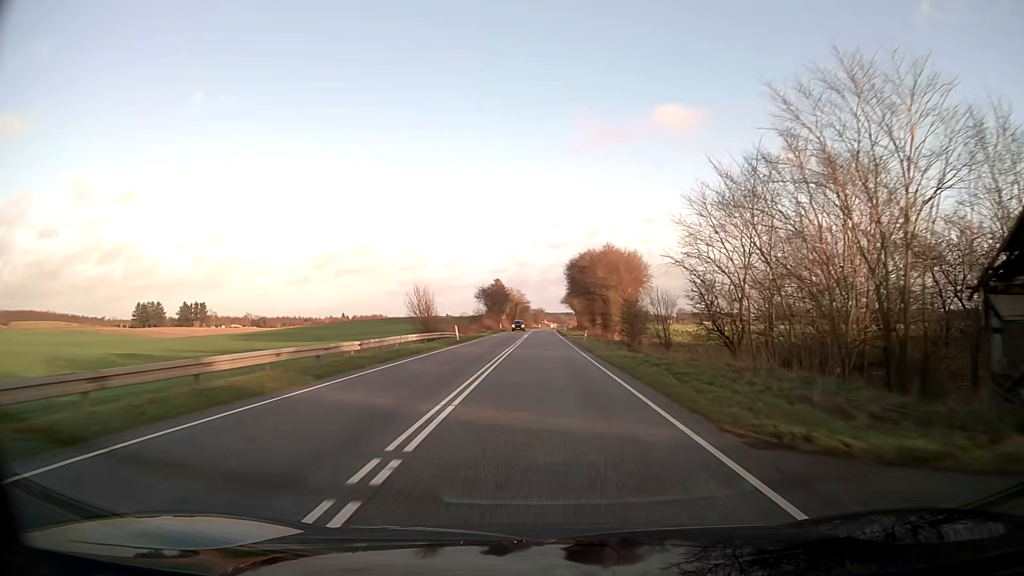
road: secondary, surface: asphalt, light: Day
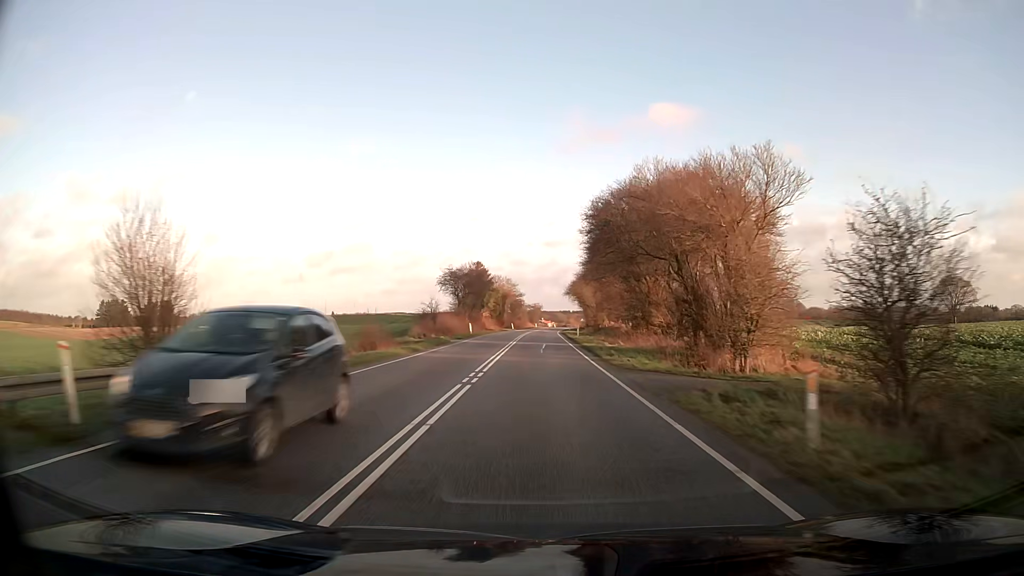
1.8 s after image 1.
(+0.2, +38.1) m; +1°
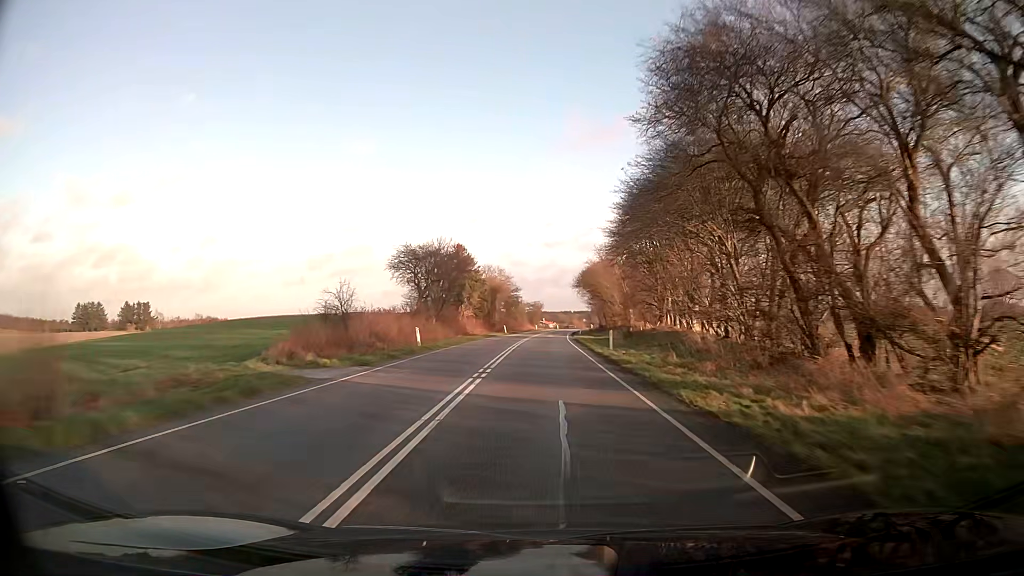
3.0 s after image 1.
(-0.1, +25.4) m; 0°
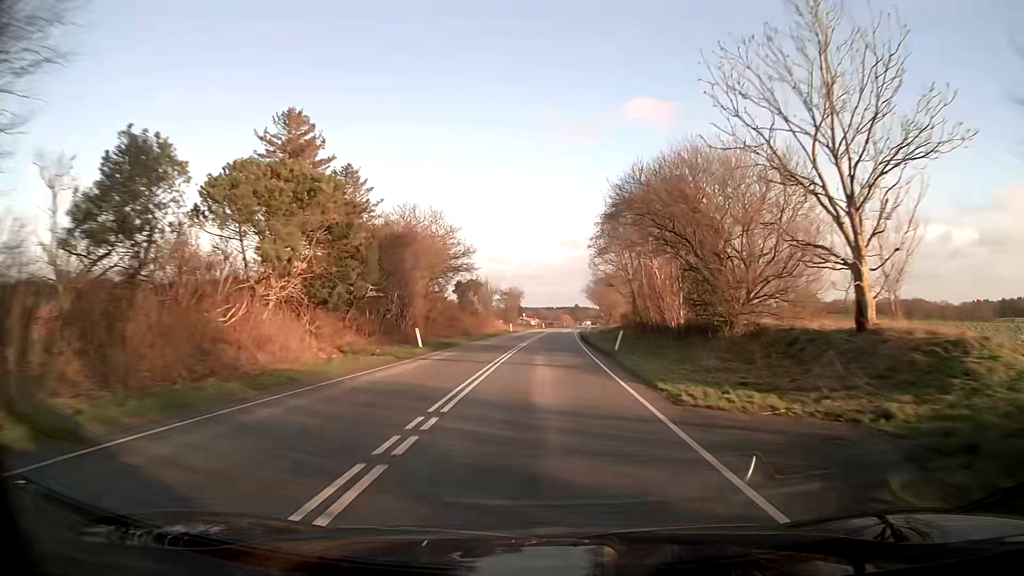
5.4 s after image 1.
(+0.5, +50.7) m; +1°
(0, +10) (0, +20) (0, +30) (+1, +40) (+1, +50) (+2, +60) (+2, +70) (+3, +80) (+4, +90) (+4, +100) m
